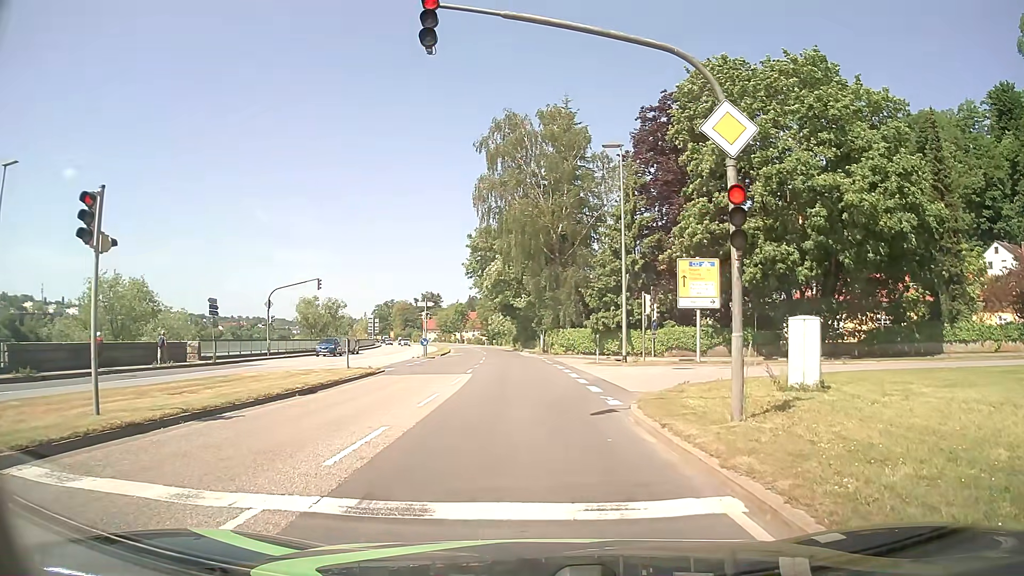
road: primary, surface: asphalt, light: Day
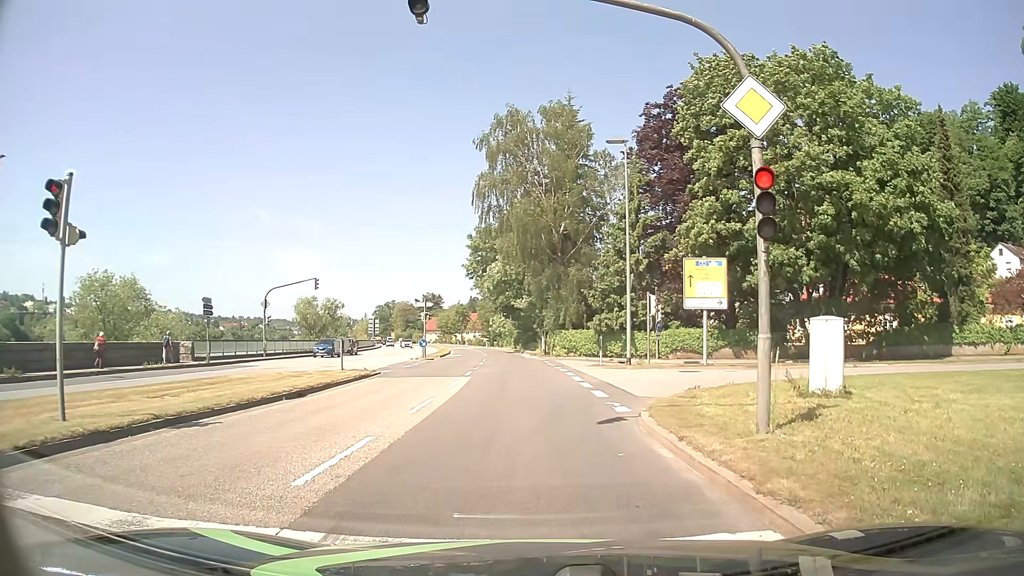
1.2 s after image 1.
(0.0, +0.9) m; 0°
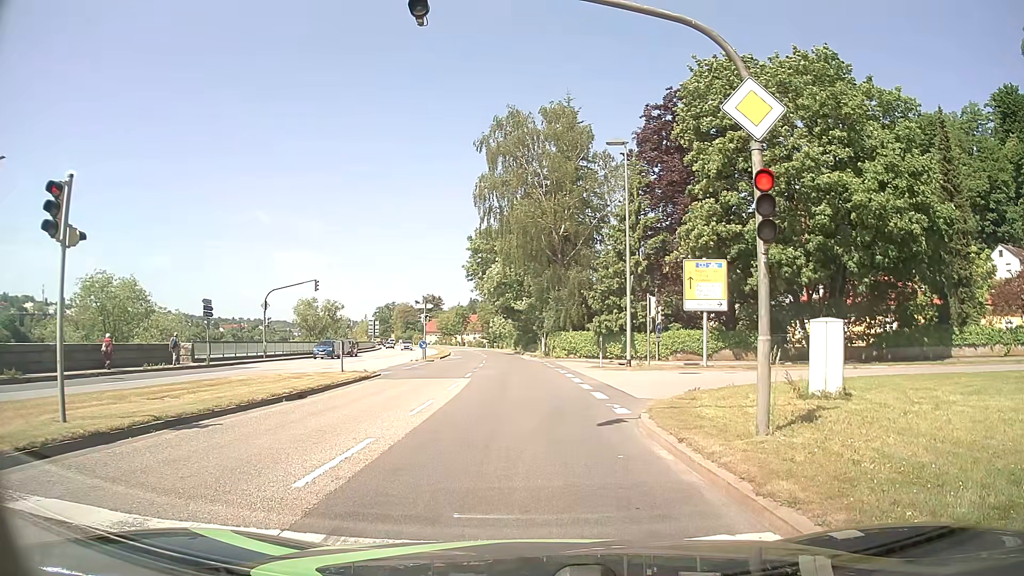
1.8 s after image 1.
(0.0, 0.0) m; 0°
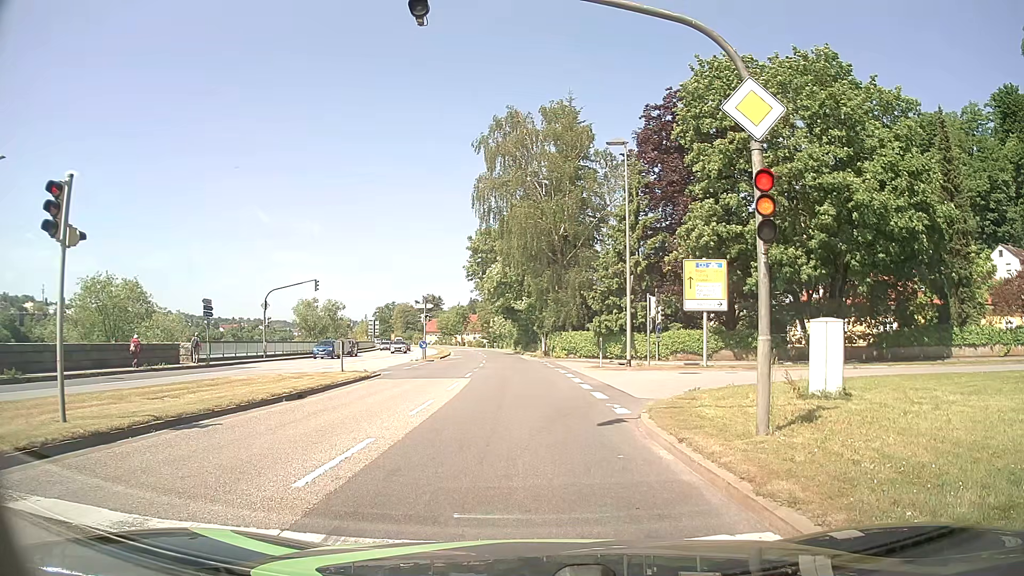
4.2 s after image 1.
(0.0, 0.0) m; 0°
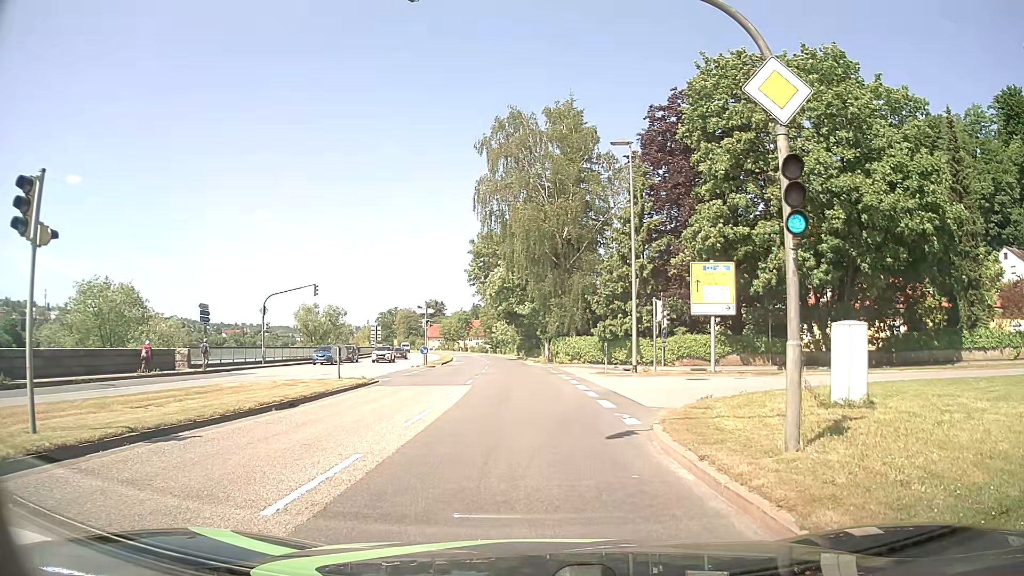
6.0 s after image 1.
(0.0, +1.0) m; -2°
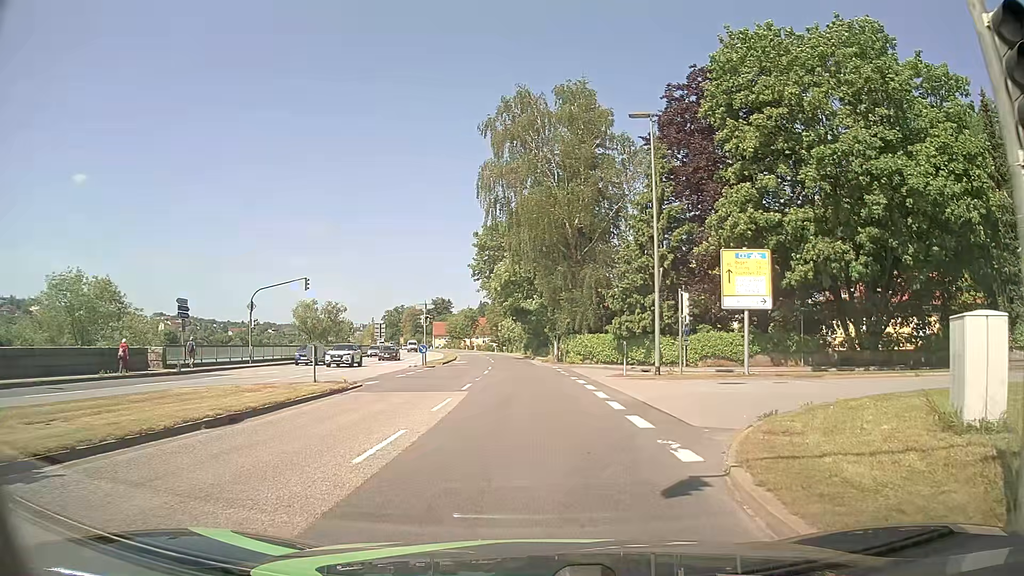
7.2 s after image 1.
(+0.1, +3.9) m; +1°
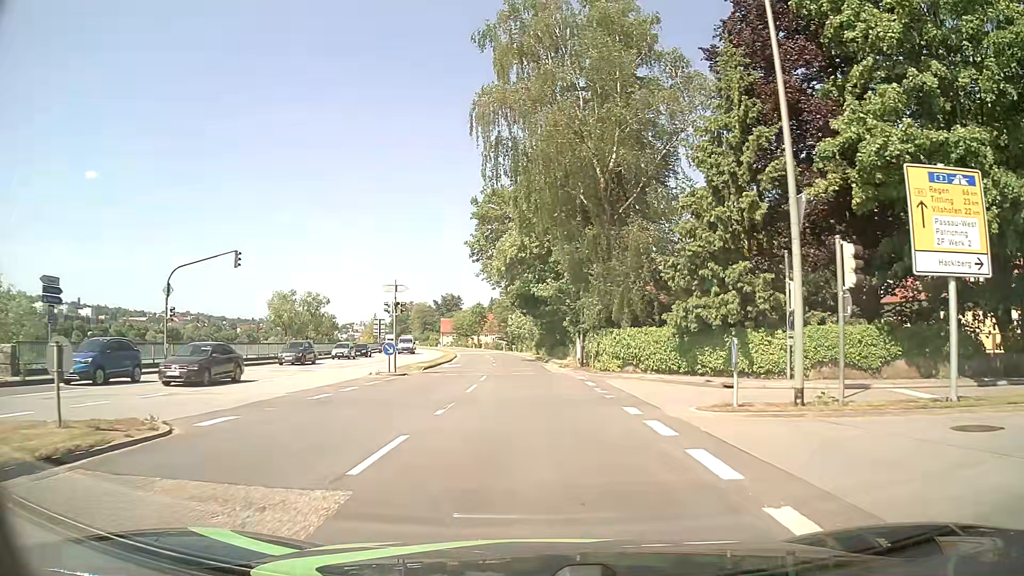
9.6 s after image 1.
(-0.3, +13.5) m; -2°
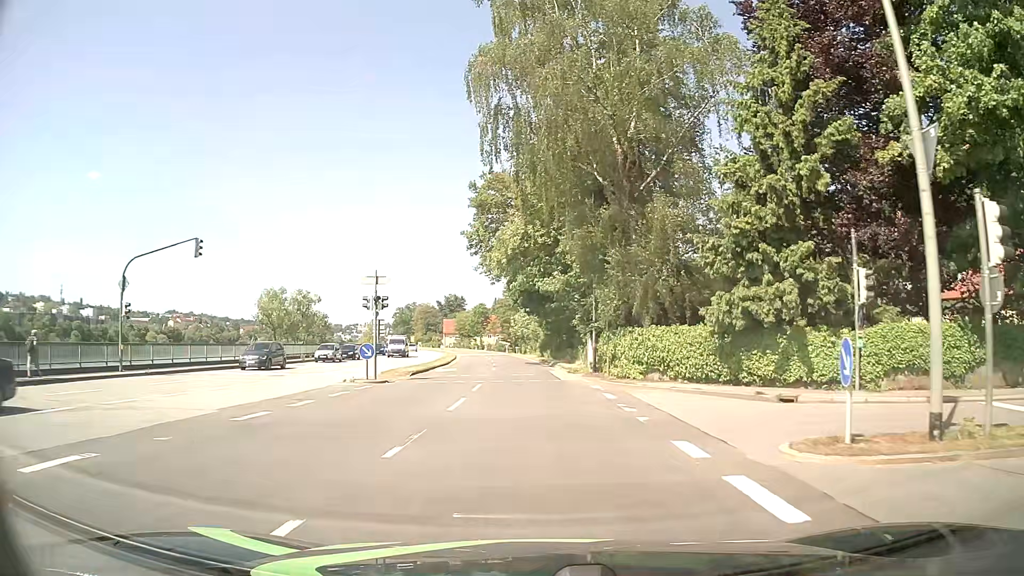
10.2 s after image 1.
(0.0, +4.8) m; 0°
(0, +10) (0, +20) (-1, +30) (-1, +40) (-2, +50) (-3, +60) (-4, +70) (-5, +80) (-6, +90) (-8, +100) m
